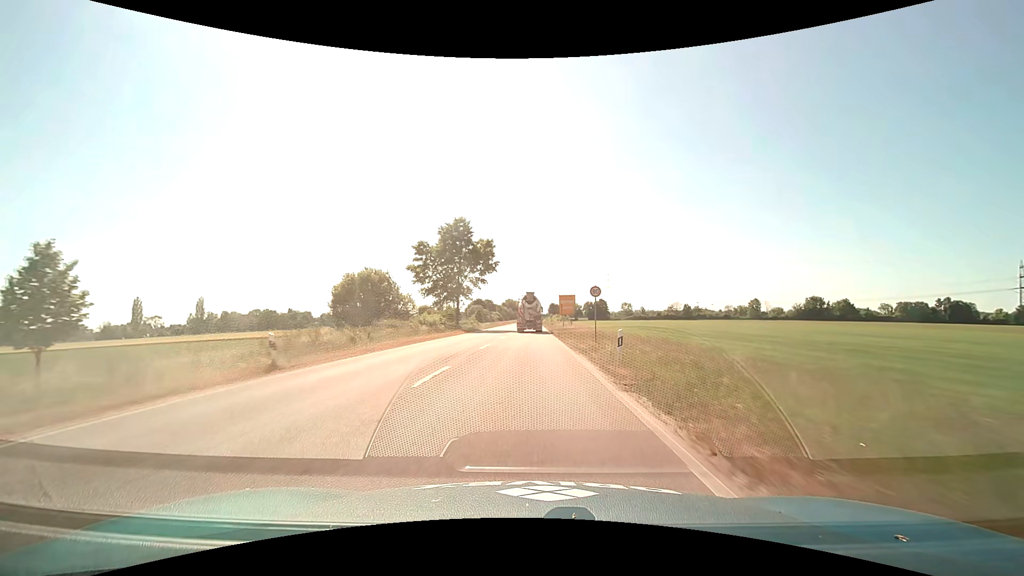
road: primary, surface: asphalt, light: Day
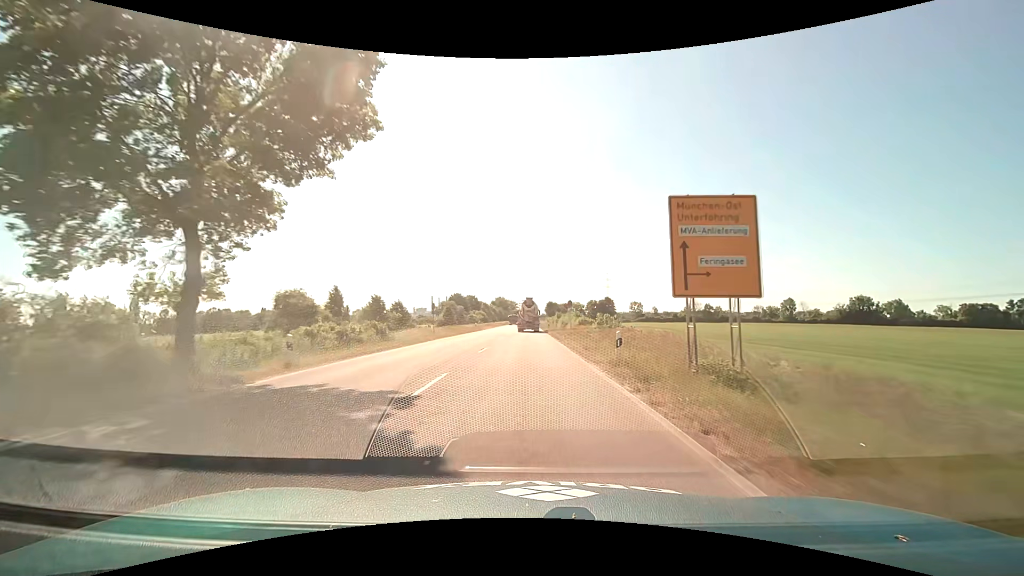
(+0.2, +49.6) m; +1°
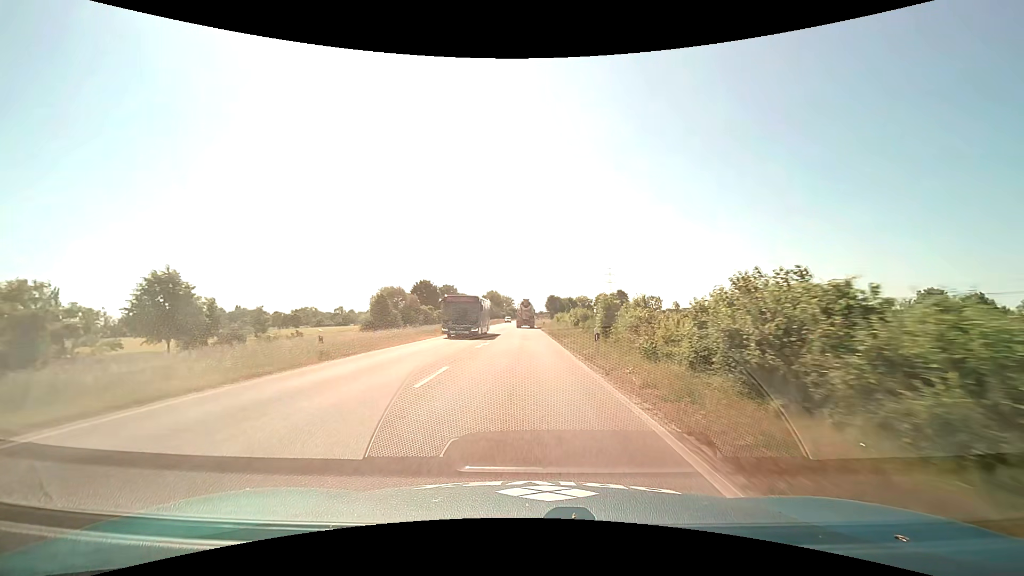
(+0.2, +47.6) m; 0°
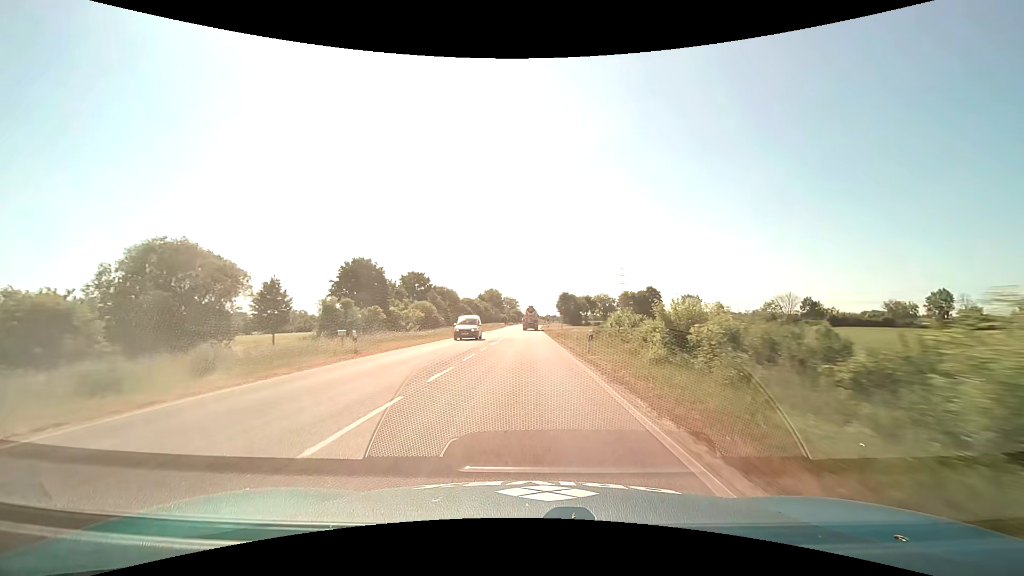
(-0.2, +47.8) m; -1°
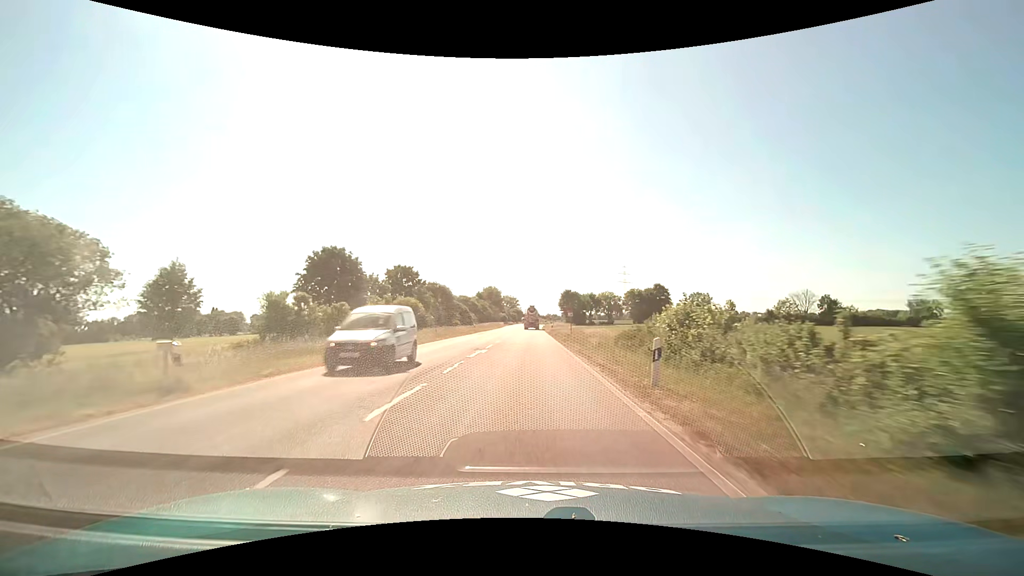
(0.0, +10.3) m; 0°
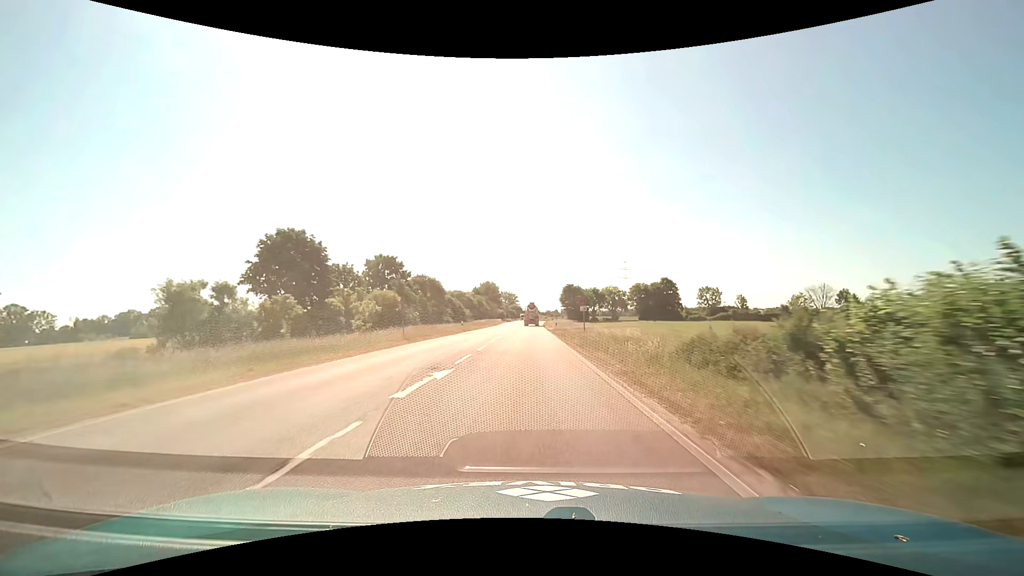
(0.0, +10.2) m; 0°
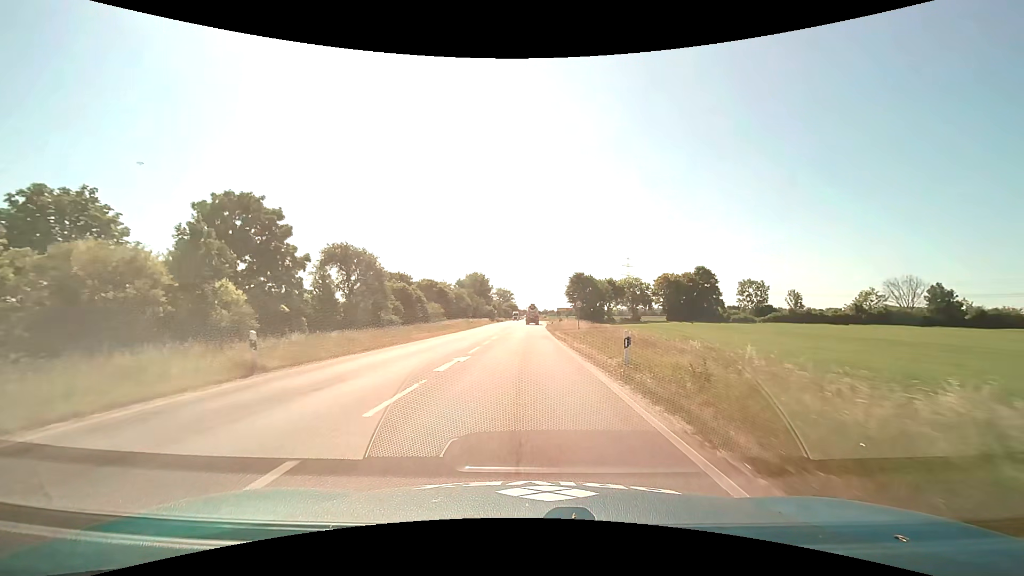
(+0.1, +37.3) m; 0°
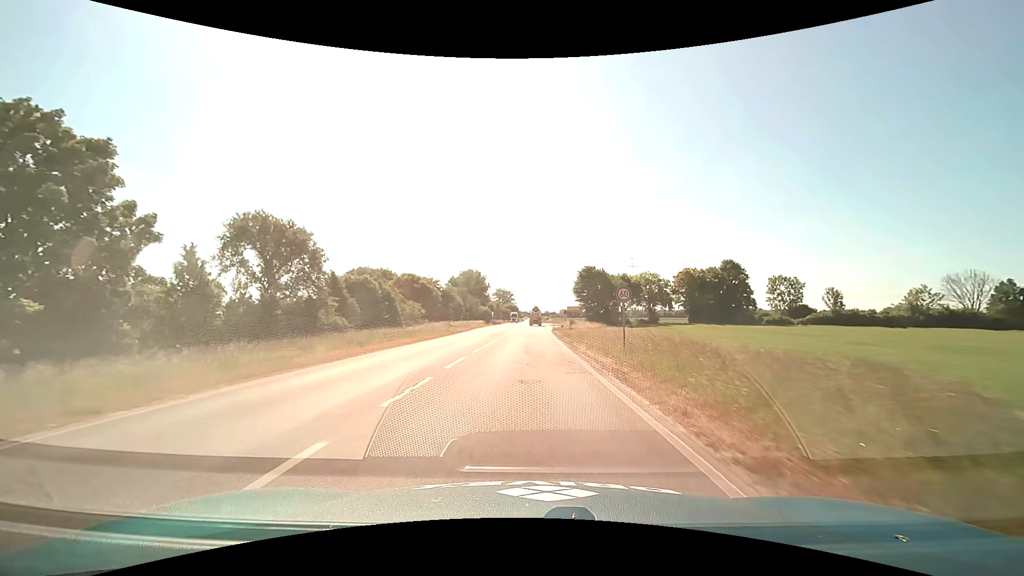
(0.0, +17.1) m; 0°
(0, +10) (0, +20) (0, +30) (0, +40) (0, +50) (0, +60) (0, +70) (+1, +80) (+1, +90) (+1, +100) m
